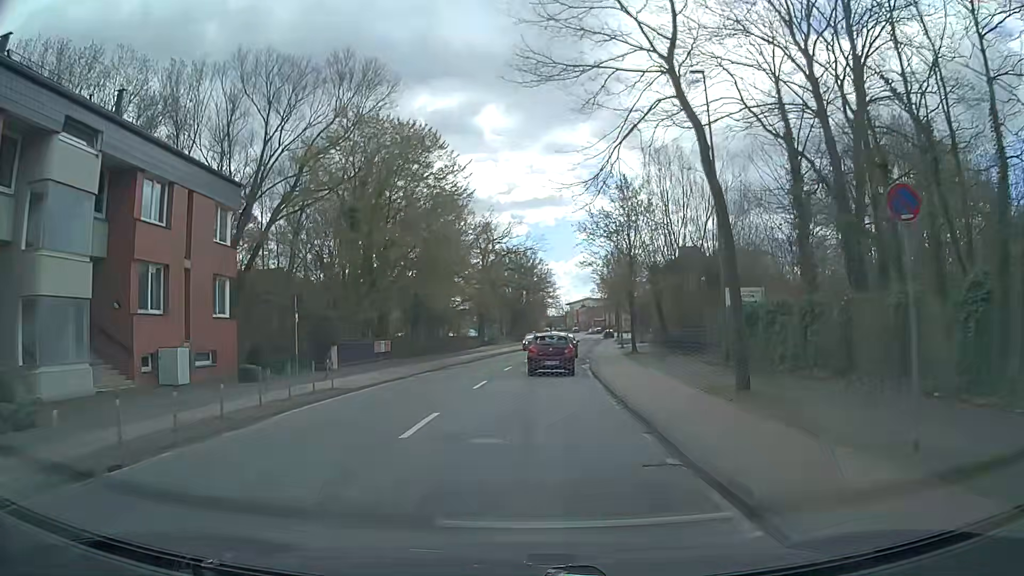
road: tertiary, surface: asphalt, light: Day
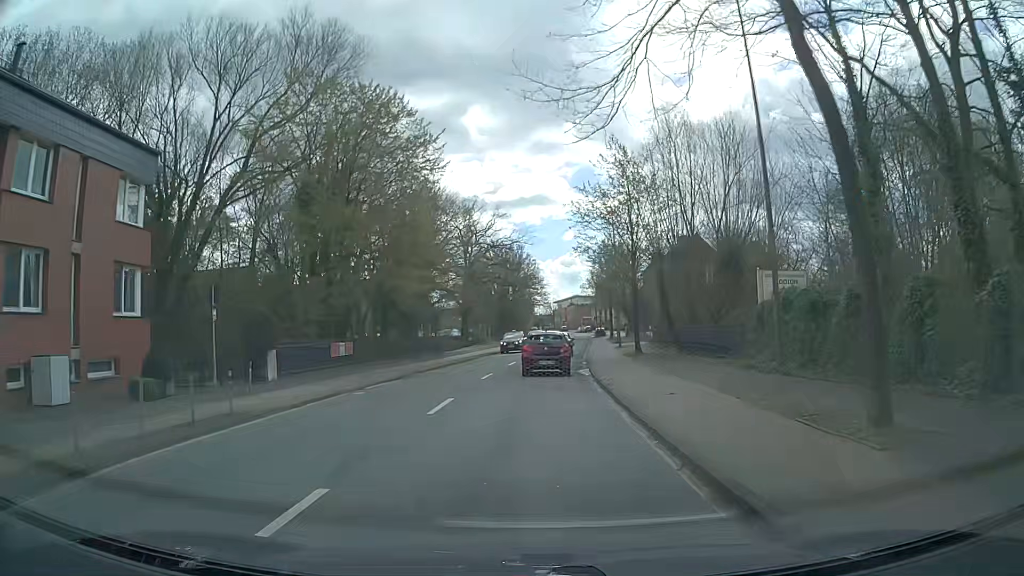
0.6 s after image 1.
(+0.1, +6.1) m; +1°
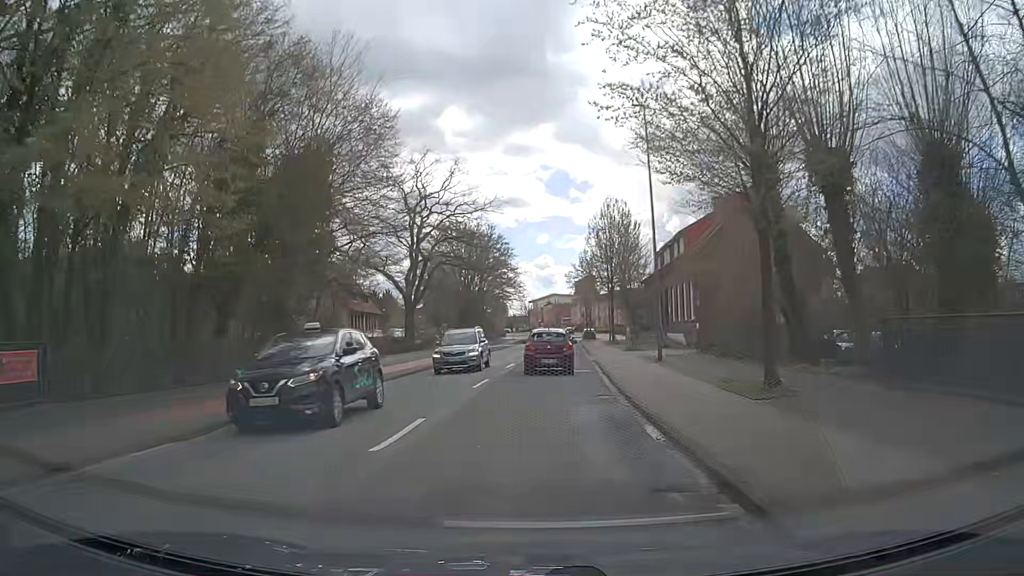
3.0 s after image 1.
(+0.4, +23.0) m; +2°
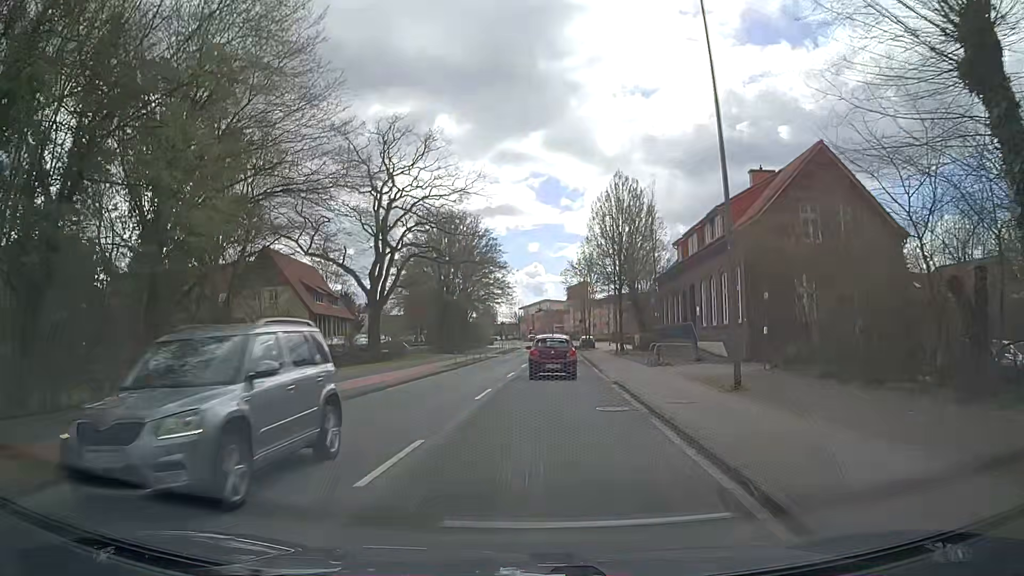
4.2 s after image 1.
(0.0, +10.9) m; +1°
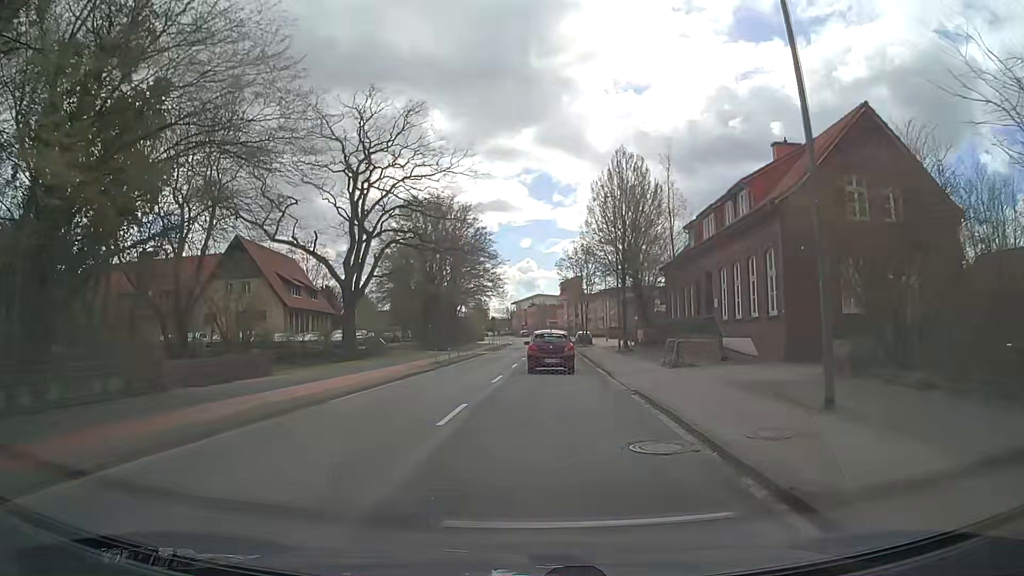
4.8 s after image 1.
(0.0, +5.3) m; -1°
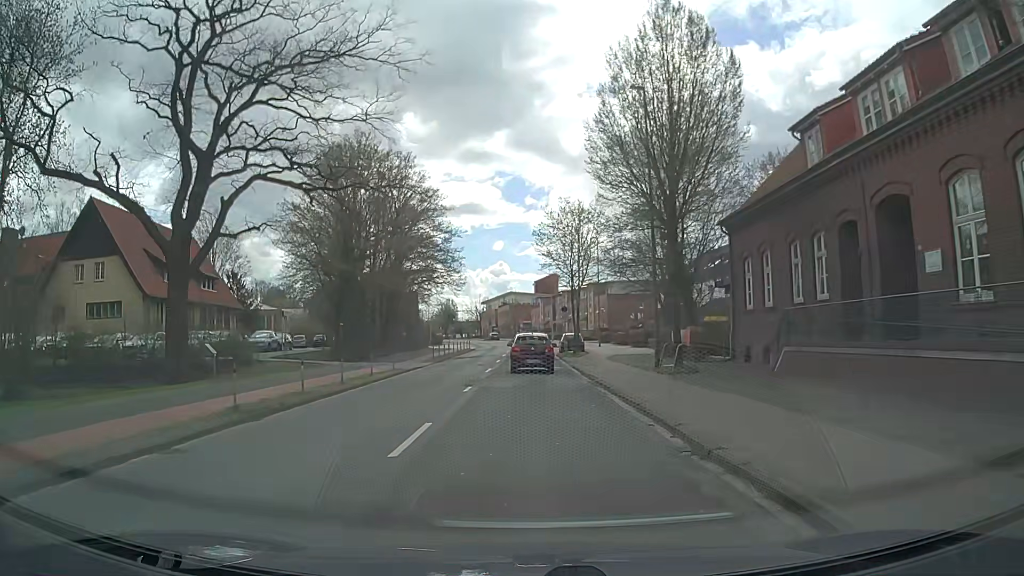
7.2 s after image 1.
(+0.9, +21.1) m; +3°
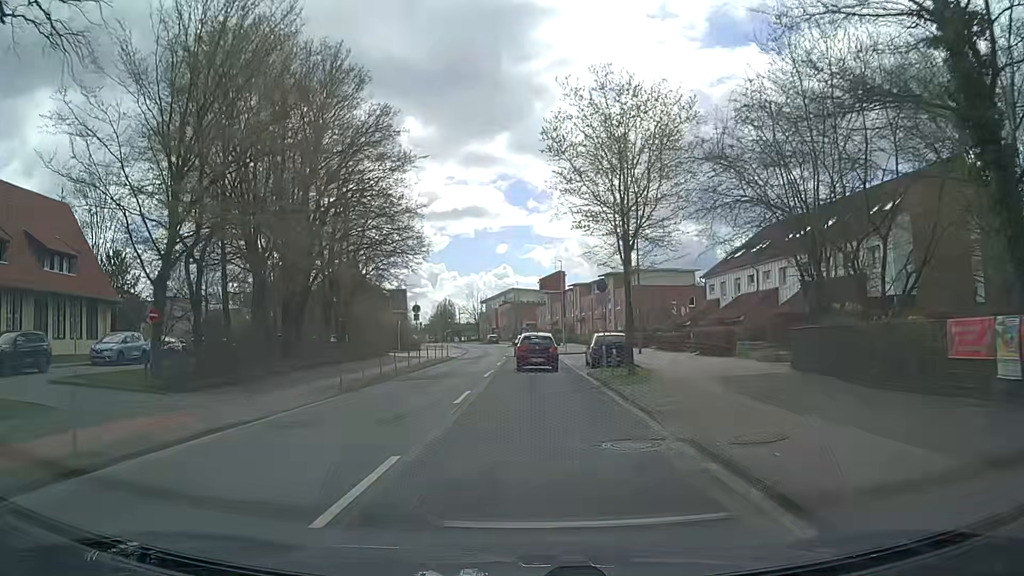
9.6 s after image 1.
(0.0, +21.6) m; 0°
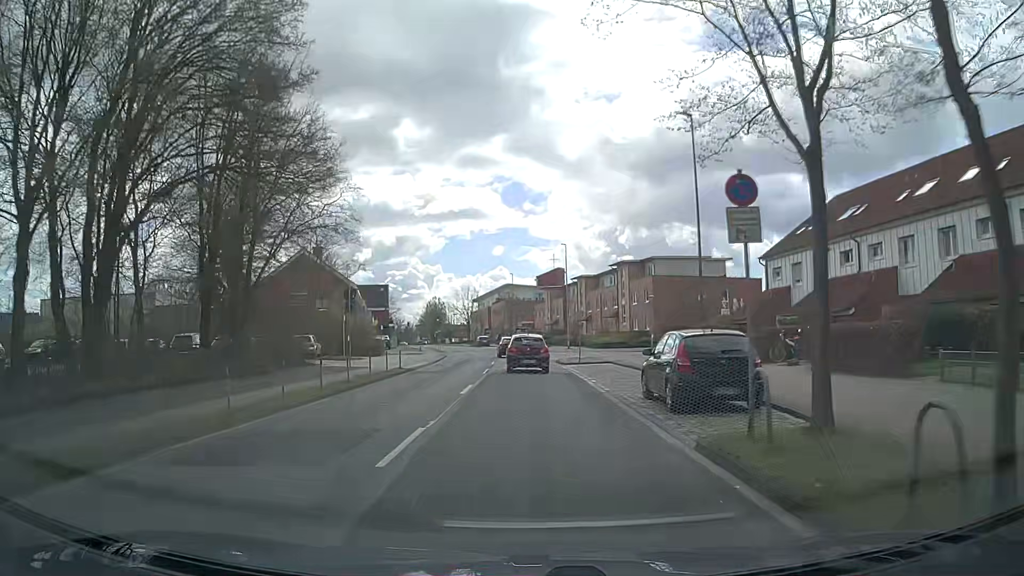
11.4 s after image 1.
(+0.1, +16.4) m; +1°
(0, +10) (0, +20) (0, +30) (0, +40) (-1, +50) (-2, +60) (-3, +70) (-5, +80) (-7, +89) (-9, +99) m
